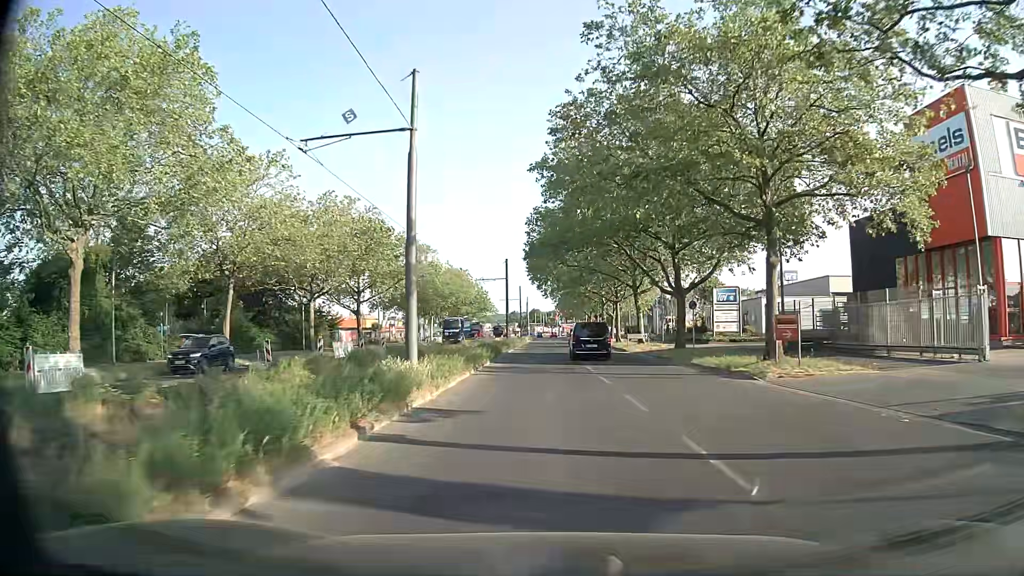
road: secondary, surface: asphalt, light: Day
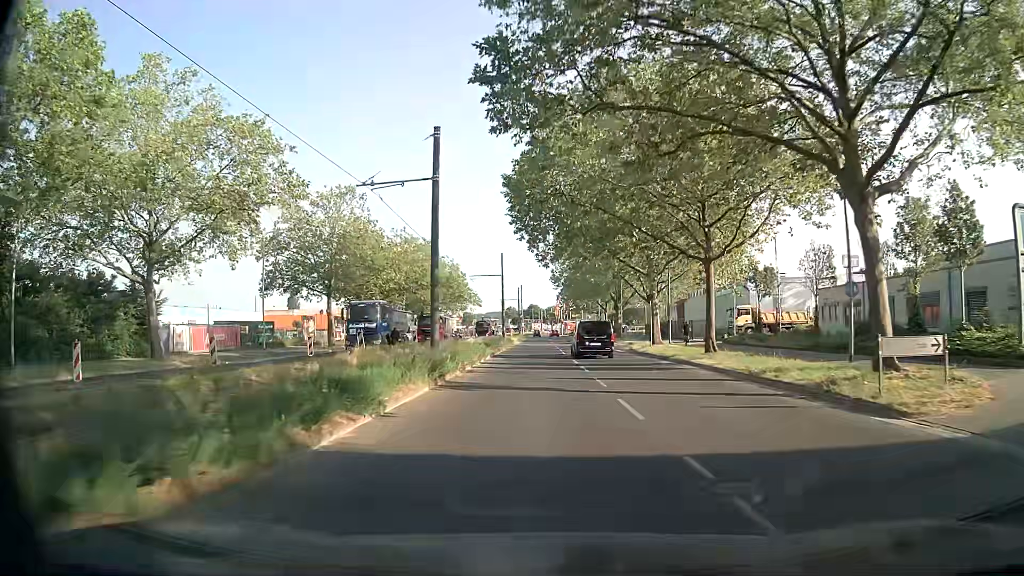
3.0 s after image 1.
(0.0, +37.7) m; -1°
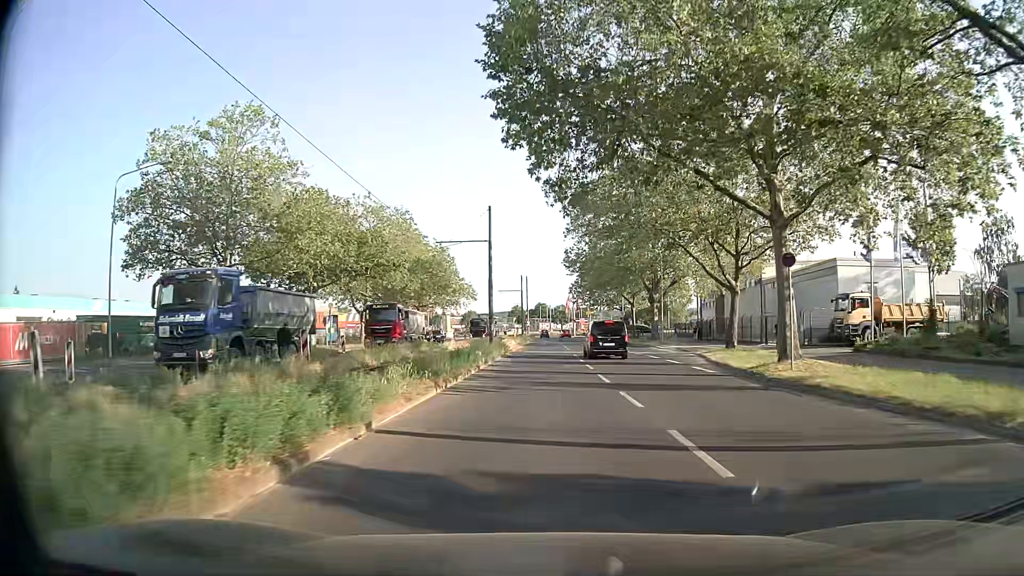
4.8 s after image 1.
(-0.1, +22.1) m; 0°
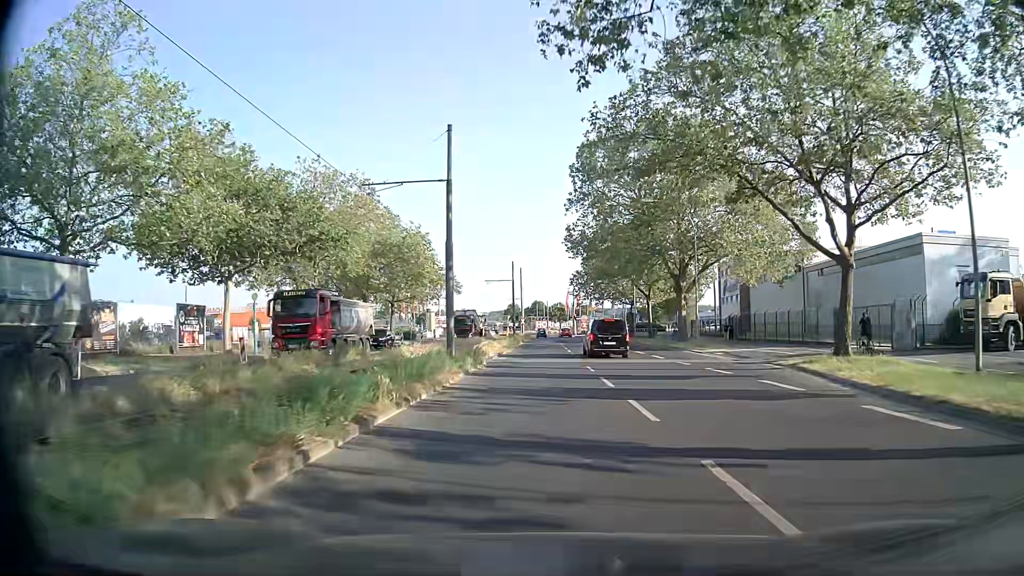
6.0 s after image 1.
(+0.1, +14.5) m; 0°
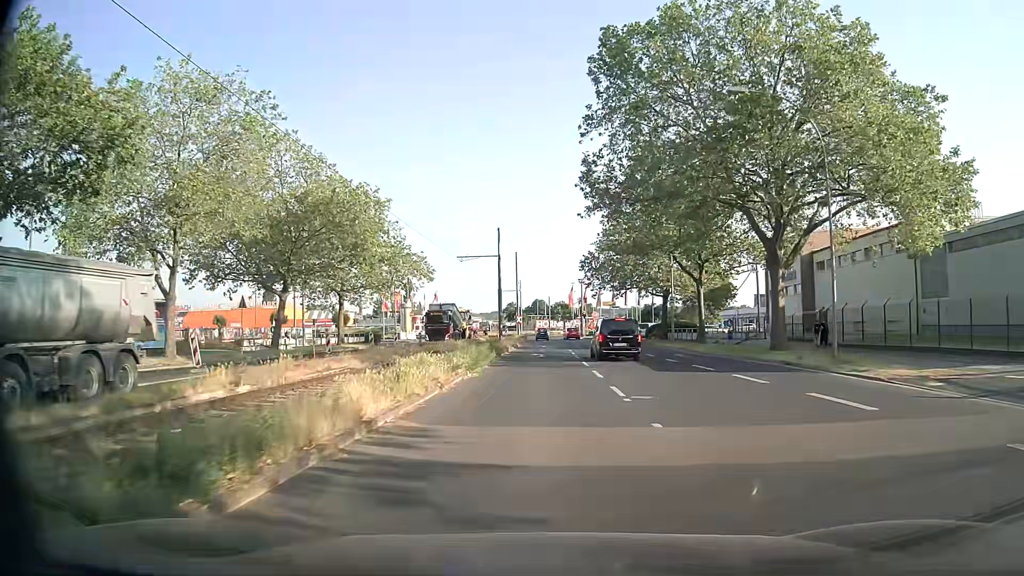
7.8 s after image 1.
(+0.1, +21.3) m; 0°
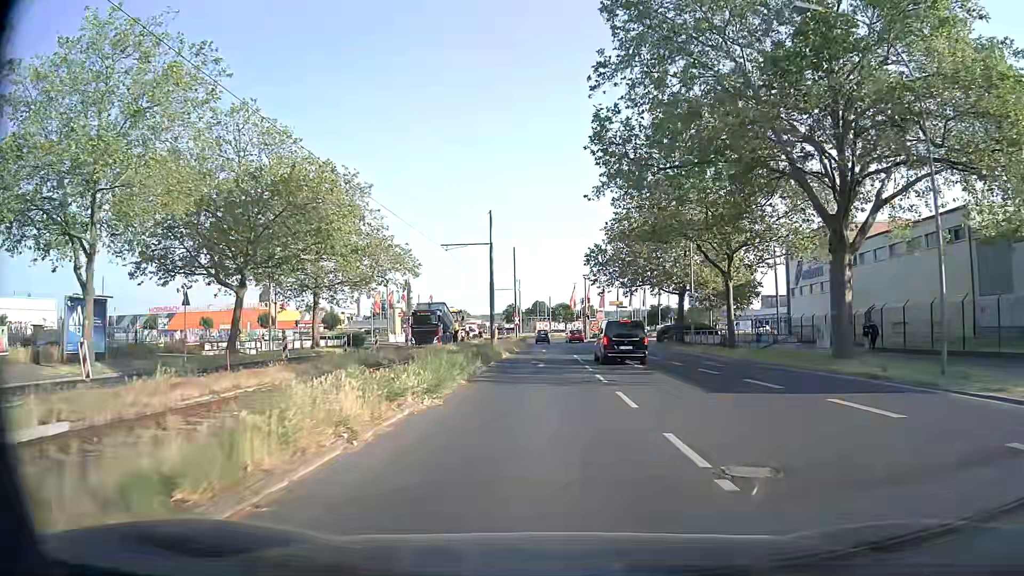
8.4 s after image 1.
(0.0, +7.0) m; 0°
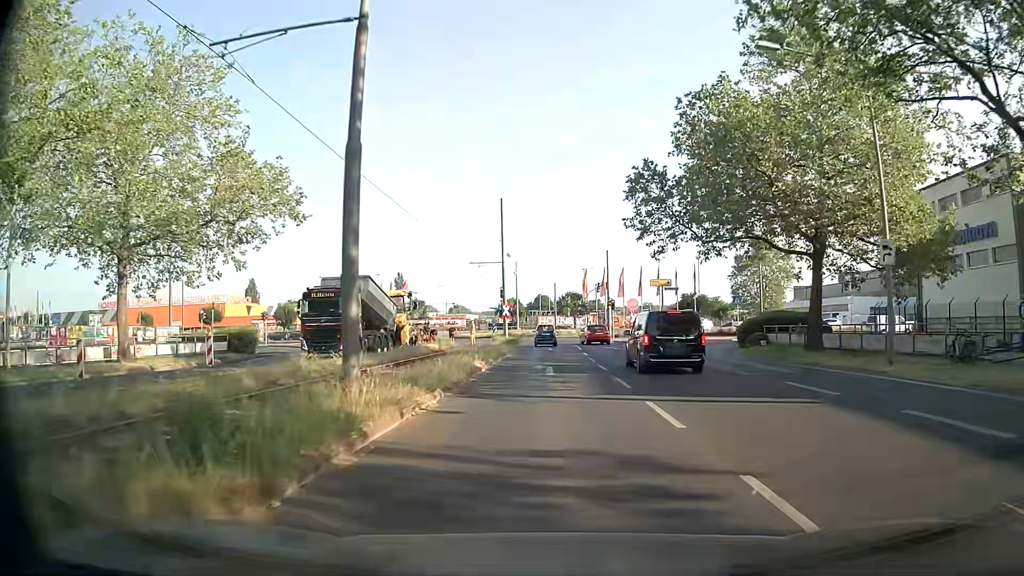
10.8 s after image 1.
(0.0, +26.8) m; 0°
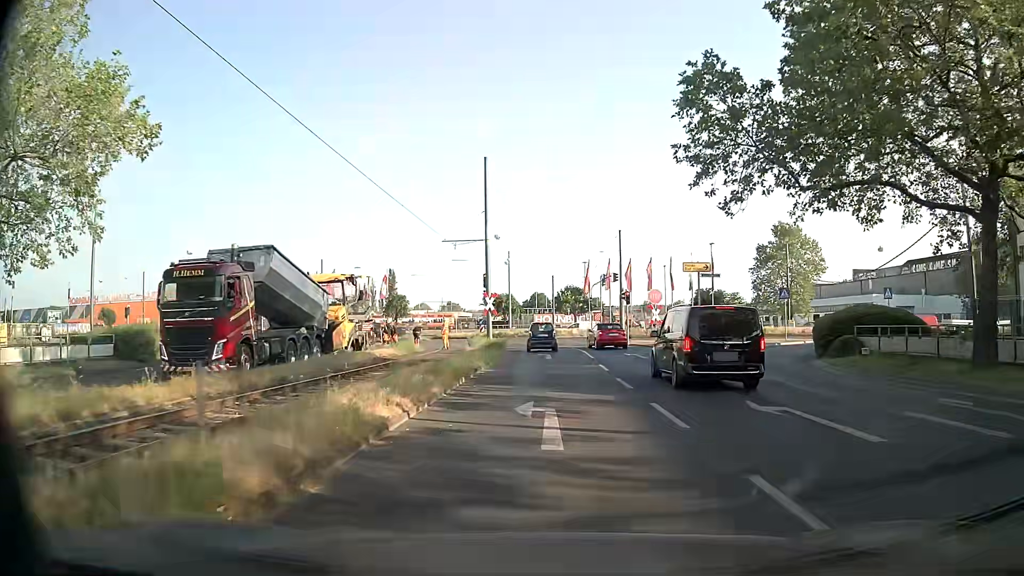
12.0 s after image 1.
(-0.1, +11.9) m; 0°
